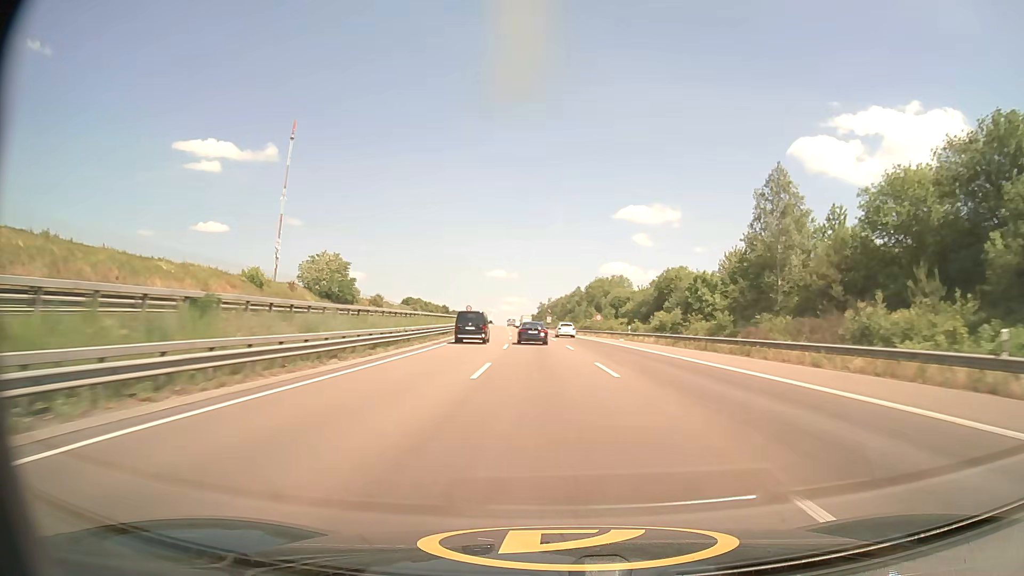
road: motorway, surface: asphalt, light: Day
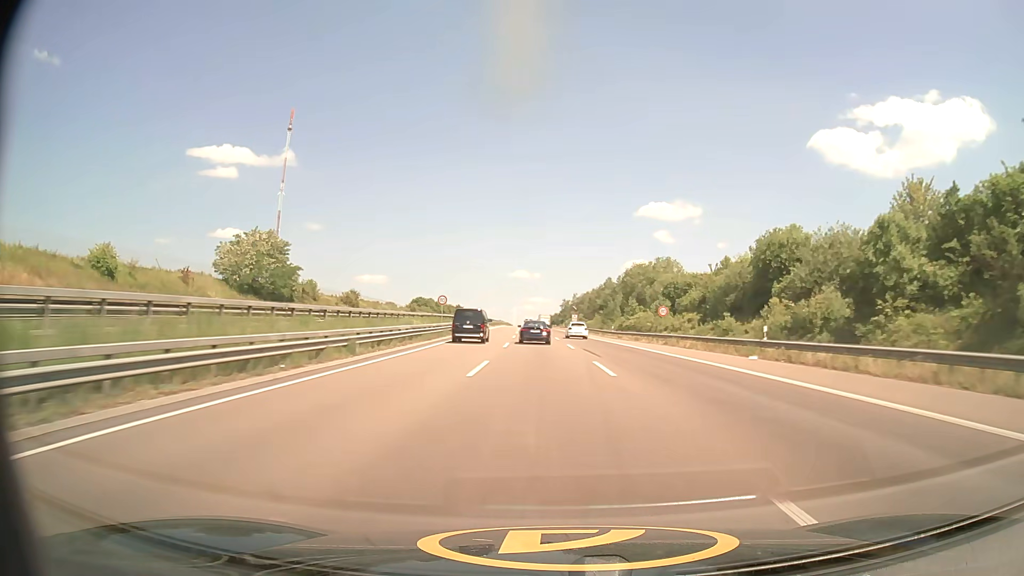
(-0.5, +35.8) m; -2°
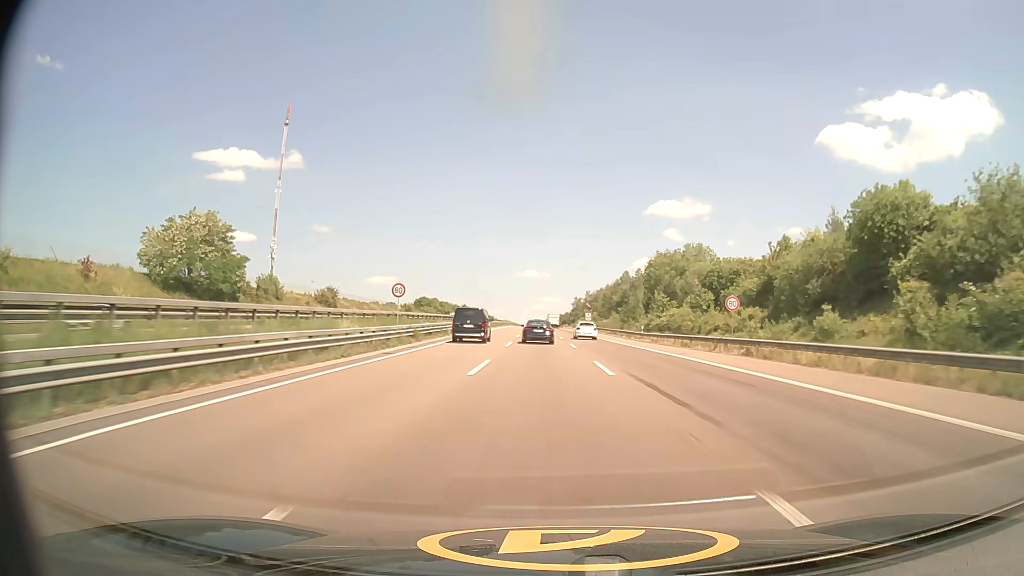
(-0.1, +17.6) m; -1°
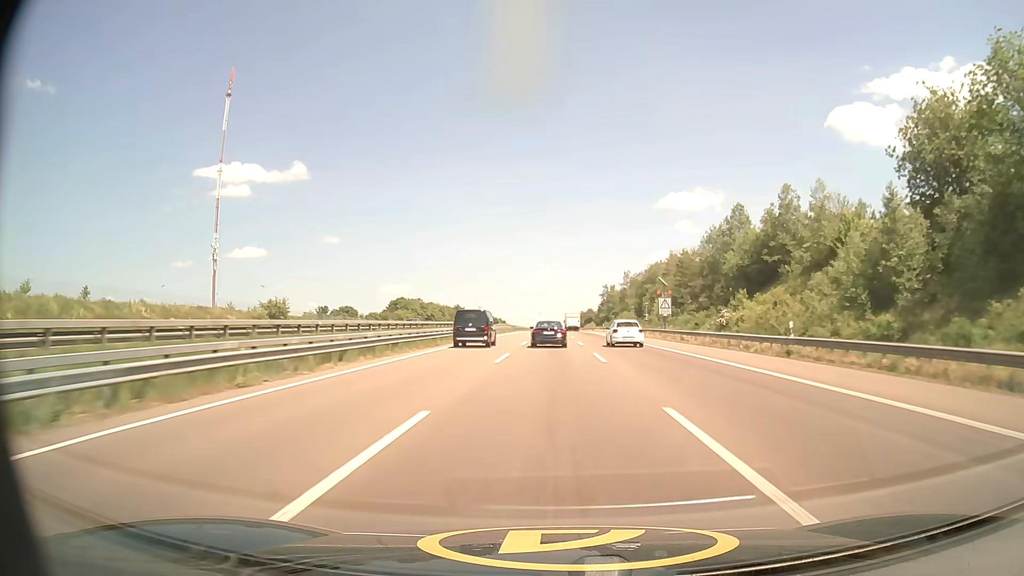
(-1.5, +84.2) m; -1°
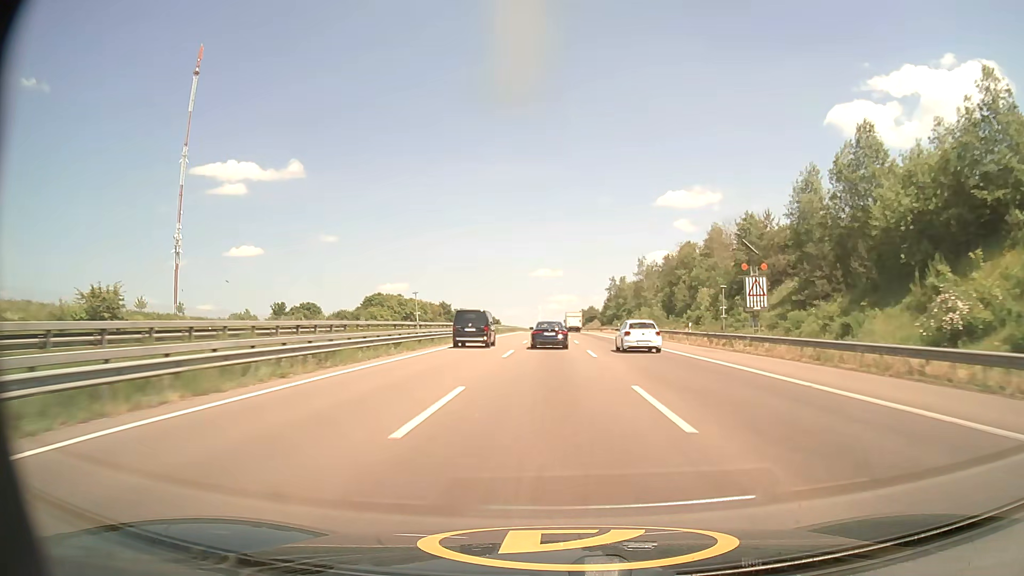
(0.0, +31.8) m; 0°
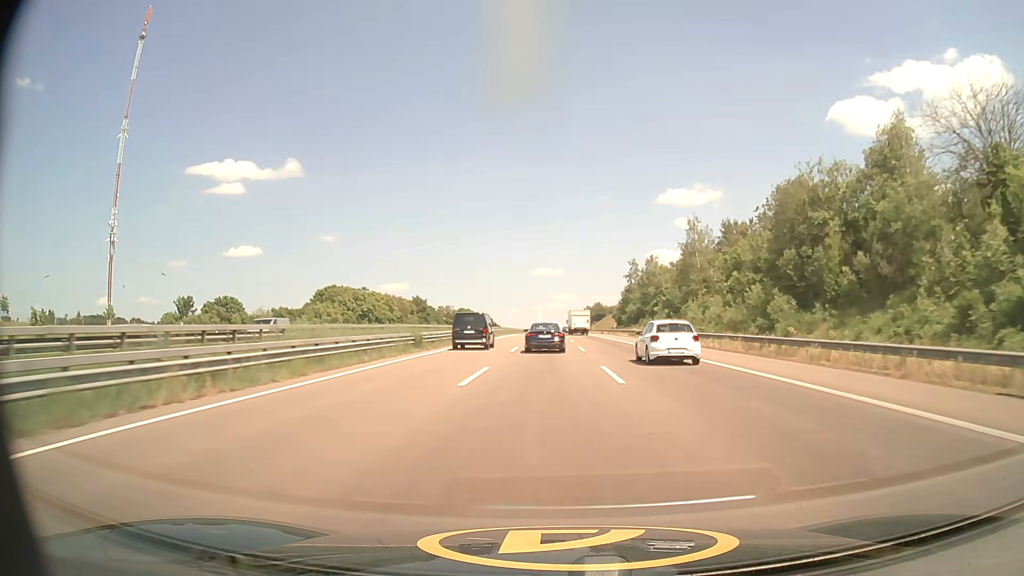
(+0.1, +46.9) m; 0°
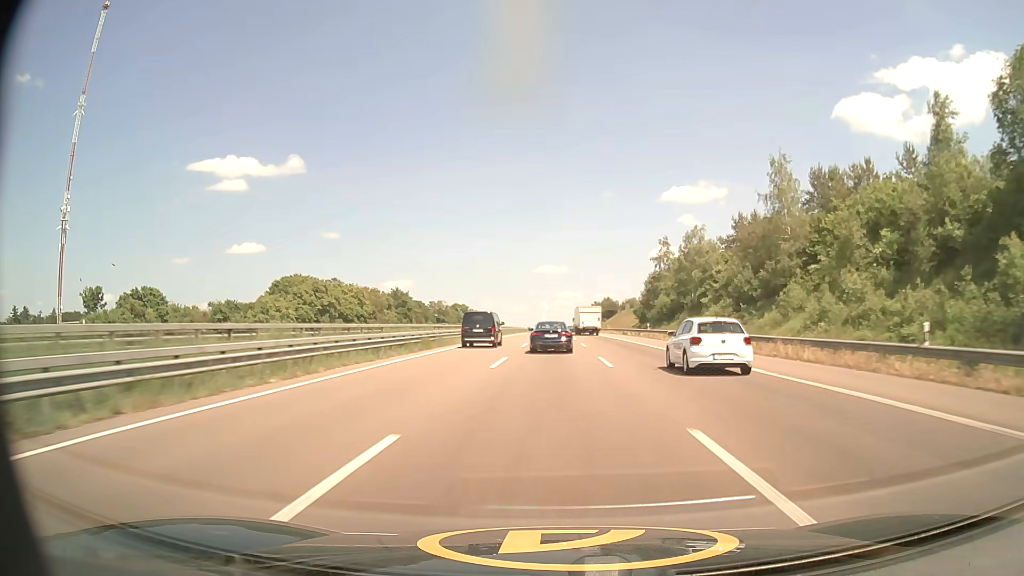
(-0.2, +30.6) m; -1°
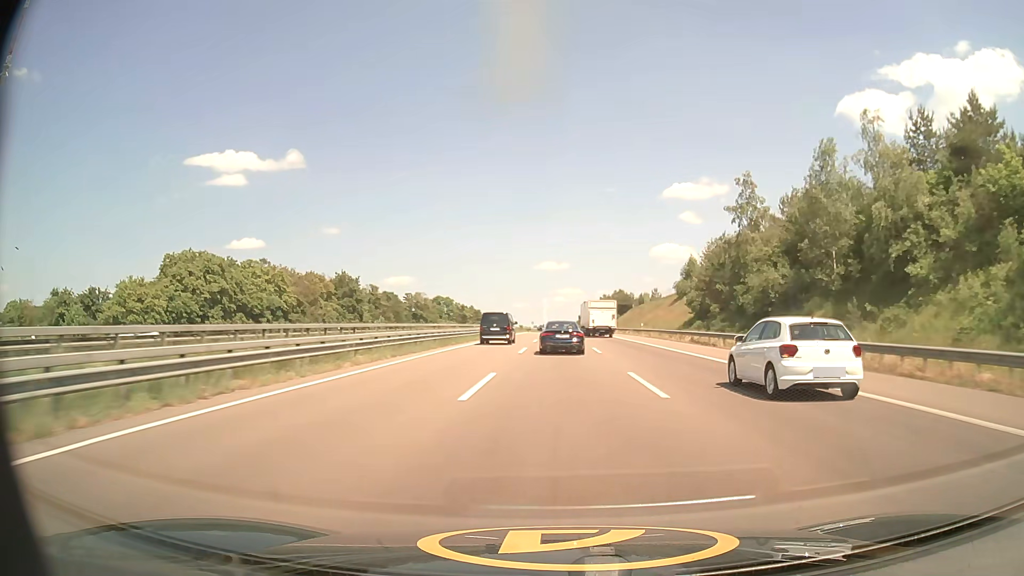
(0.0, +44.0) m; 0°
(0, +10) (0, +20) (0, +30) (0, +40) (0, +50) (0, +60) (0, +70) (0, +80) (0, +90) (0, +100) m
